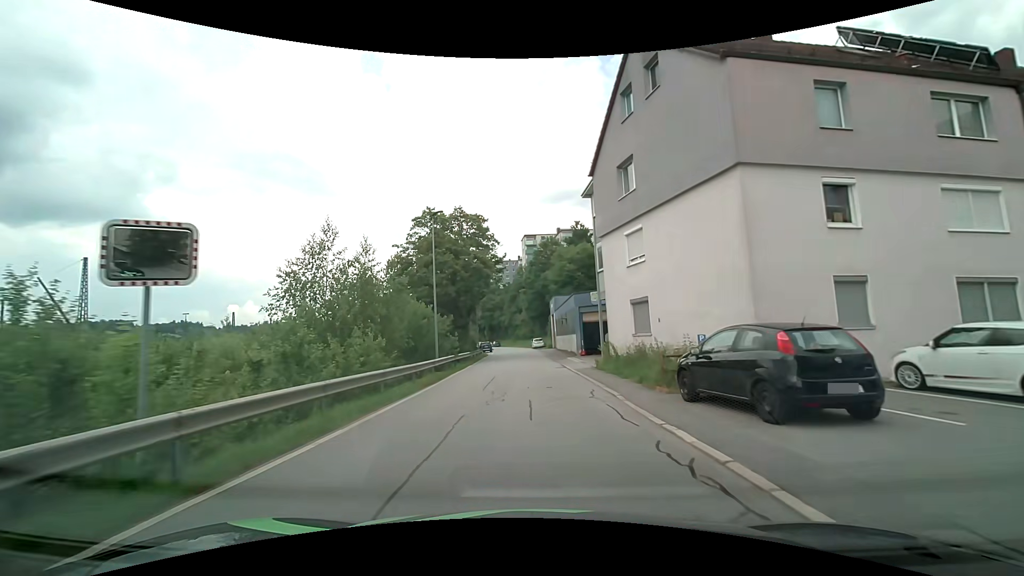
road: residential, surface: asphalt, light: Day
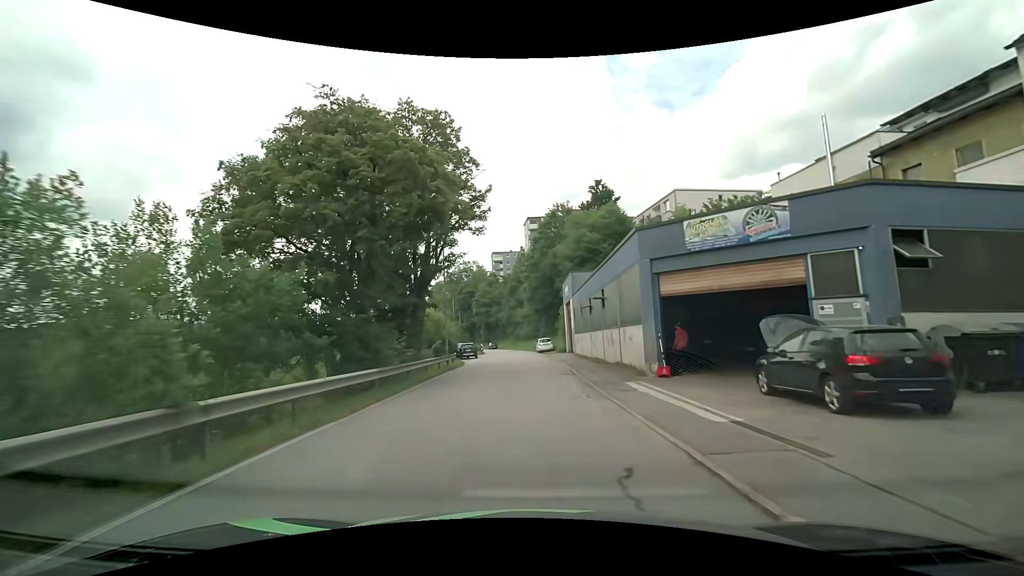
(-0.1, +23.1) m; -1°
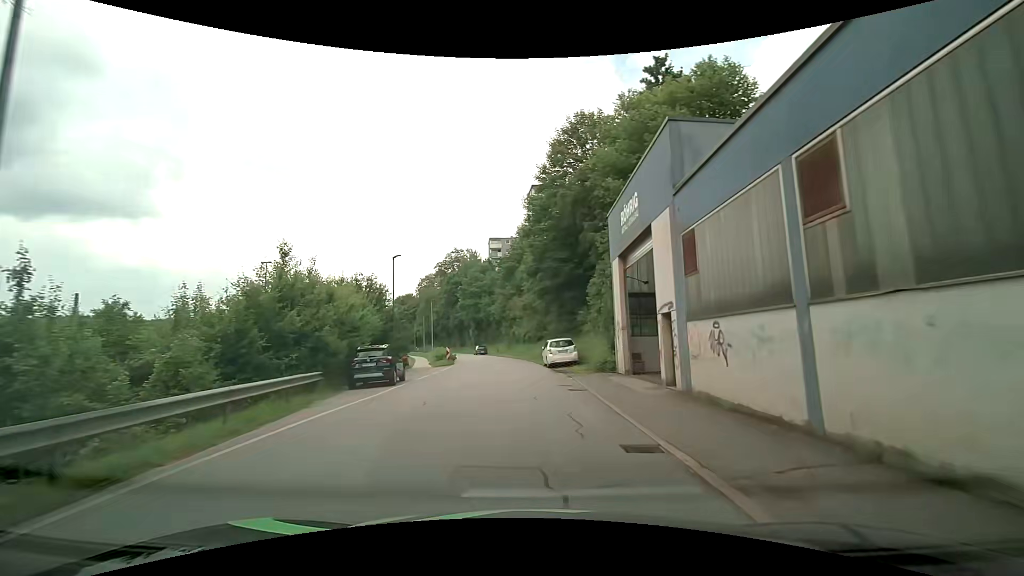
(+0.6, +29.2) m; +1°
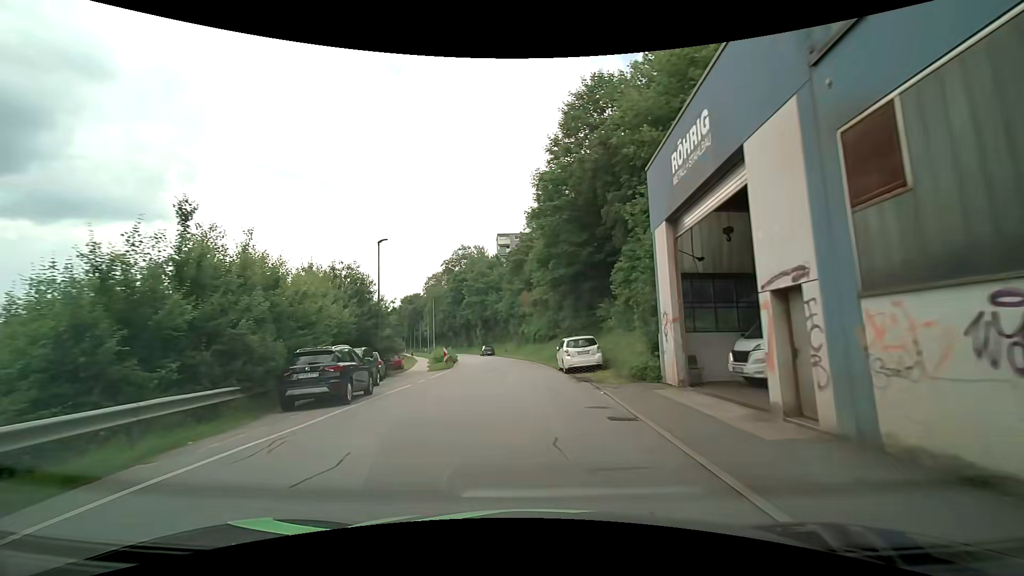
(-0.1, +5.8) m; -2°
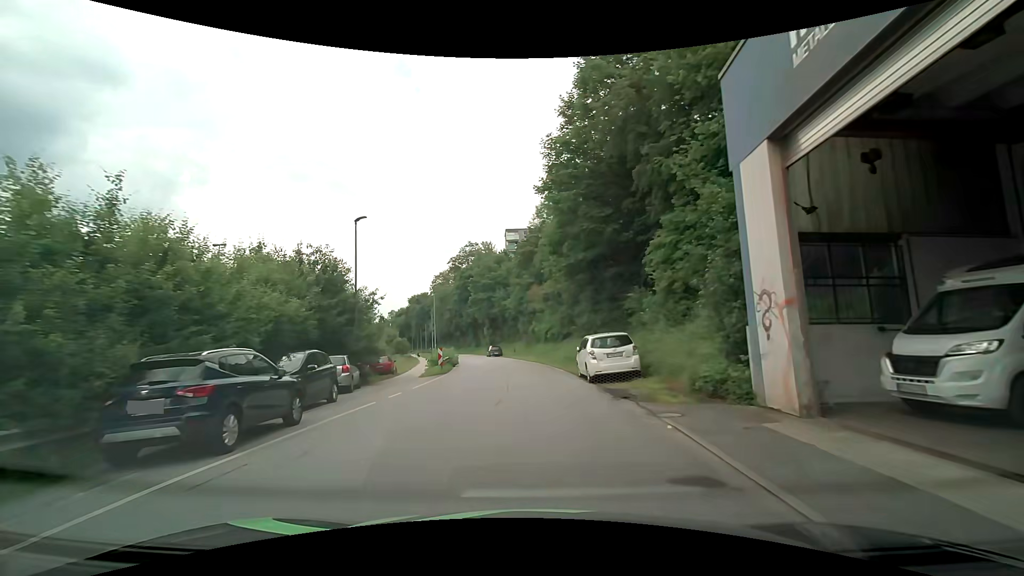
(-0.1, +5.7) m; -1°
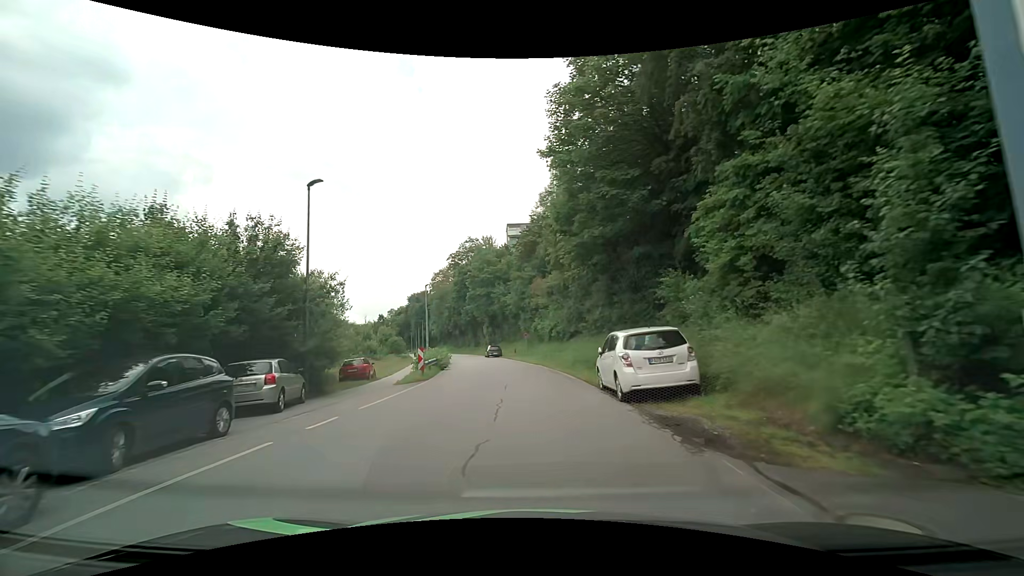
(-0.1, +5.6) m; 0°
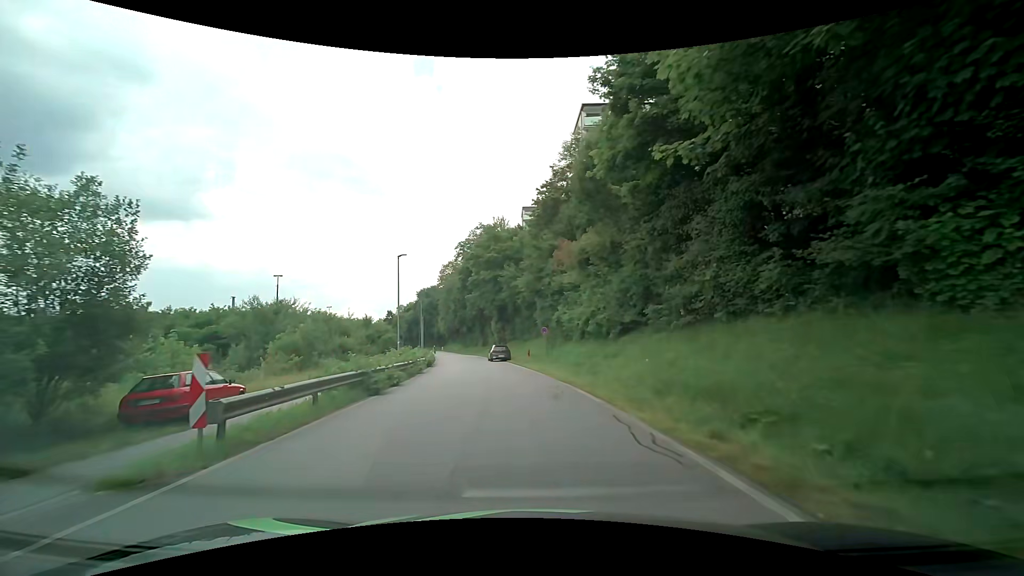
(-0.4, +16.2) m; -3°
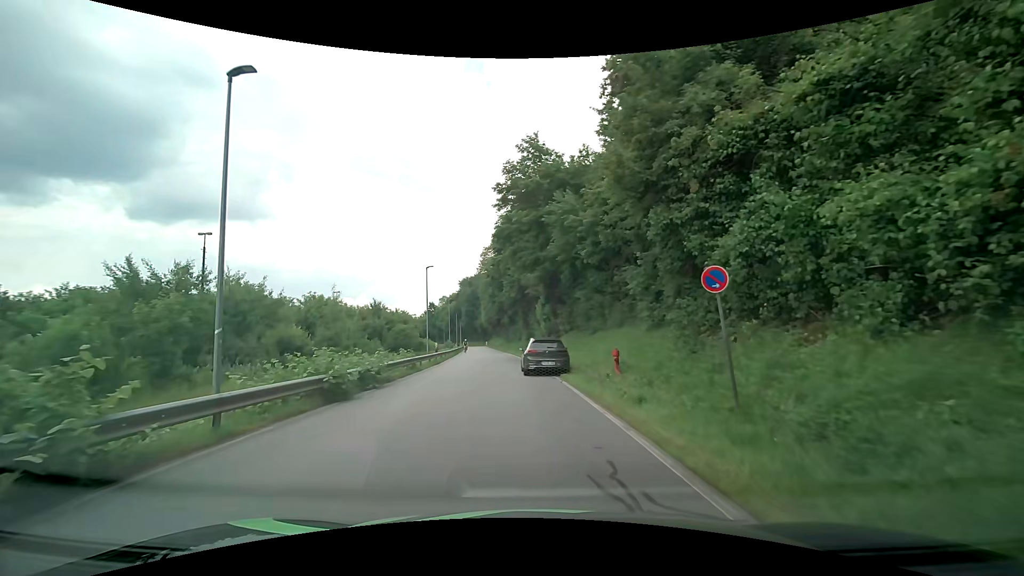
(-0.7, +23.6) m; -5°
